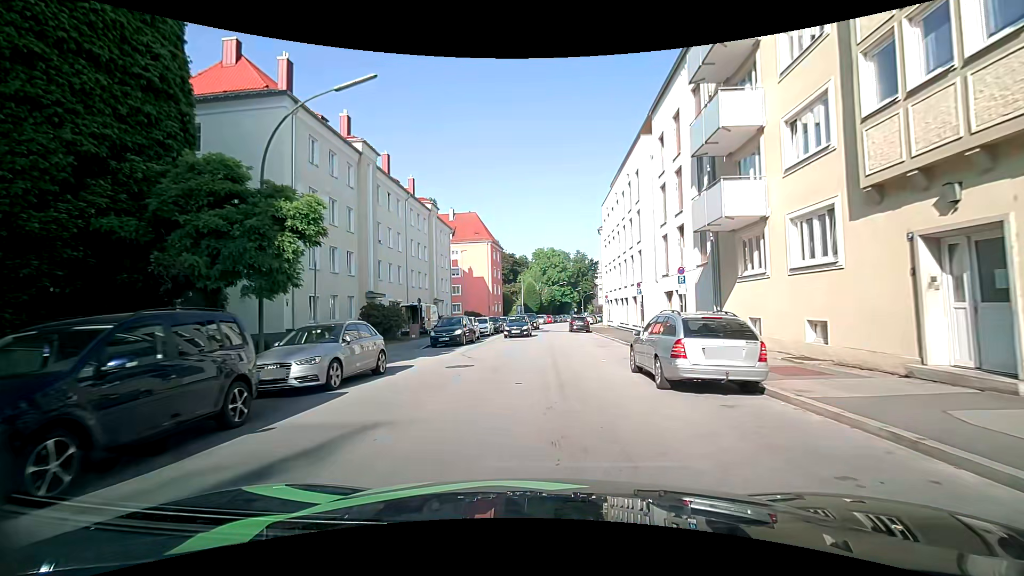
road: tertiary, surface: asphalt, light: Day
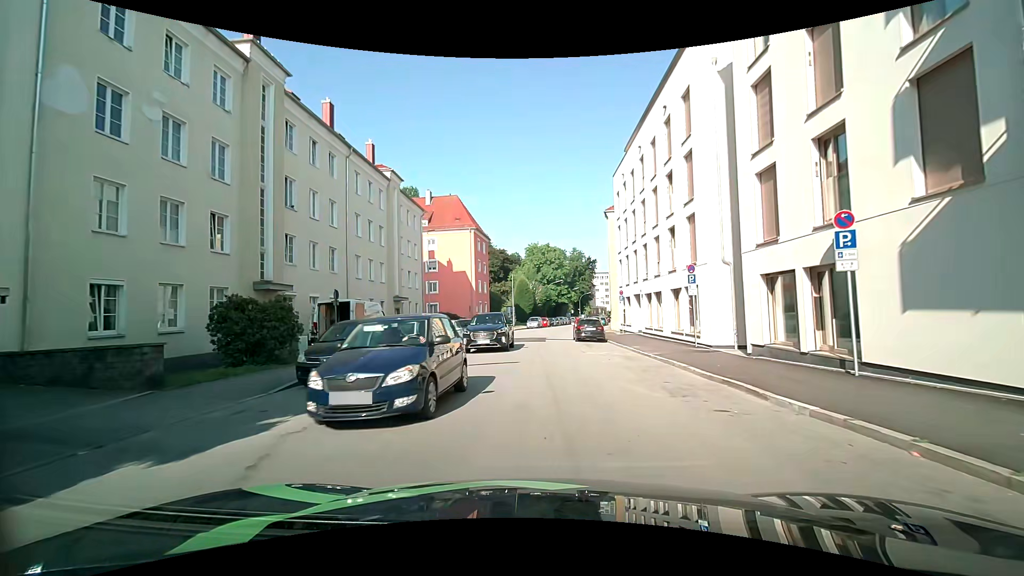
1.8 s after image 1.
(0.0, +13.1) m; 0°
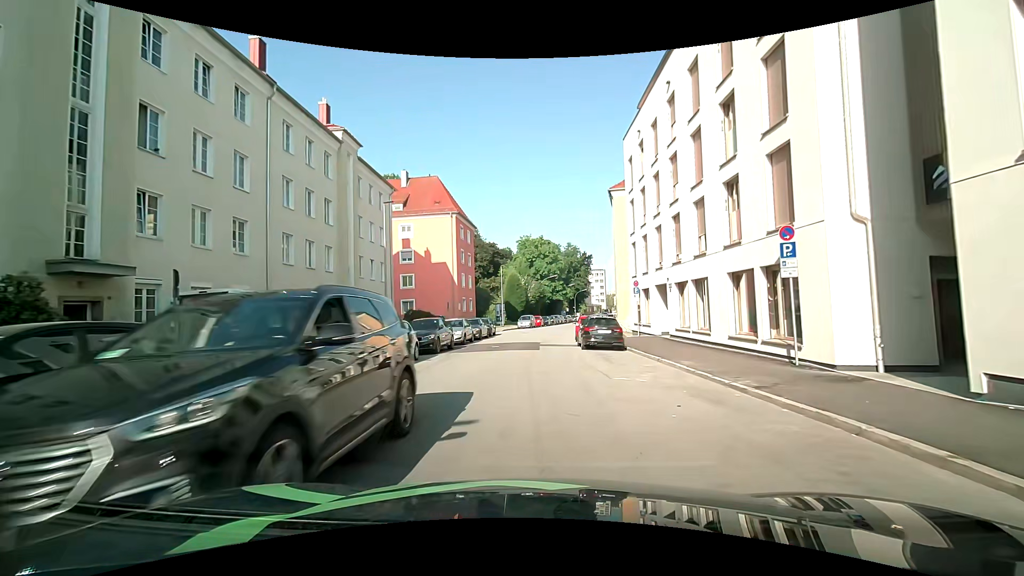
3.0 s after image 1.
(+0.1, +9.0) m; +1°
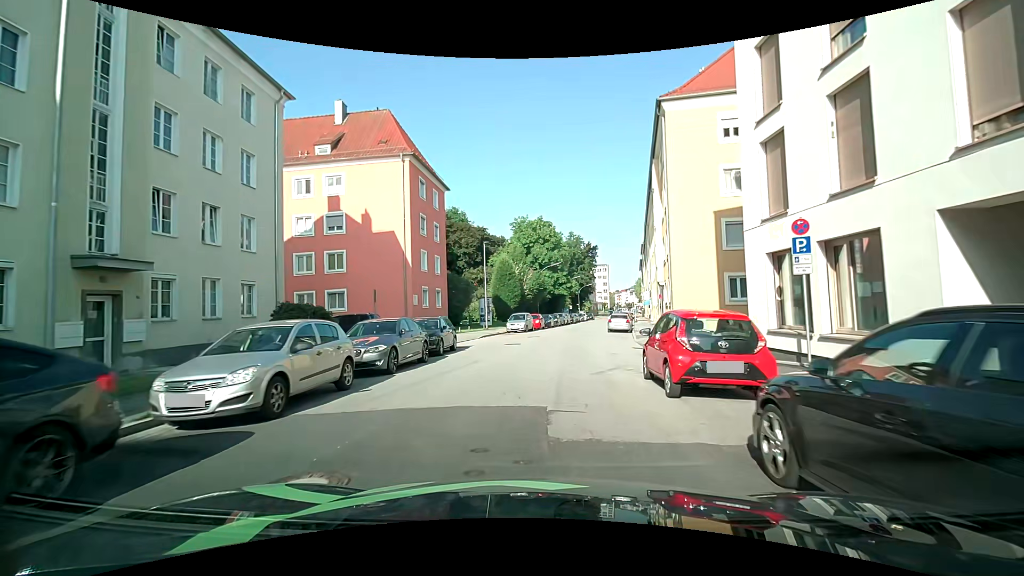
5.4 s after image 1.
(0.0, +19.8) m; +1°
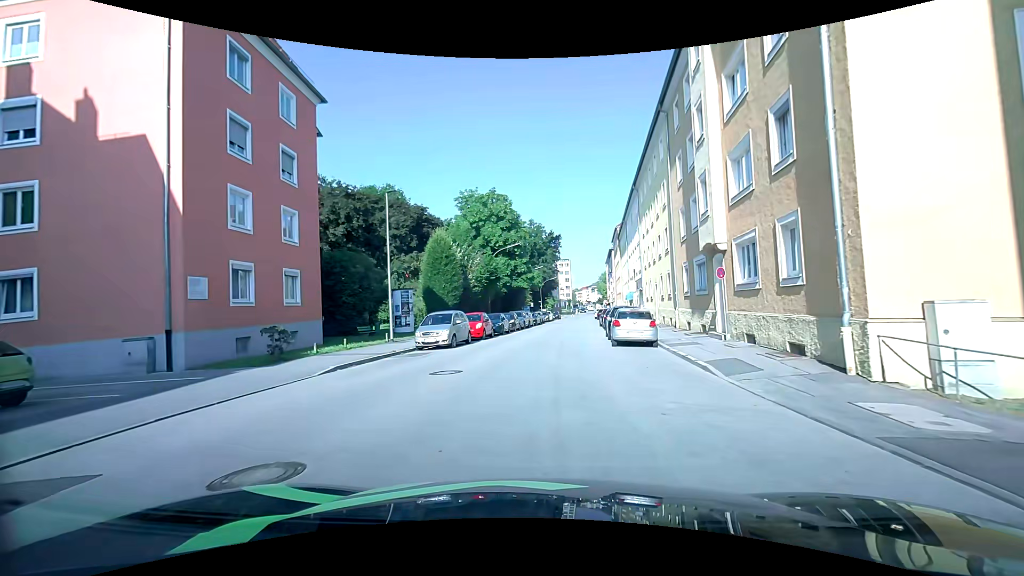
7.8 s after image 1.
(+0.4, +19.1) m; +4°
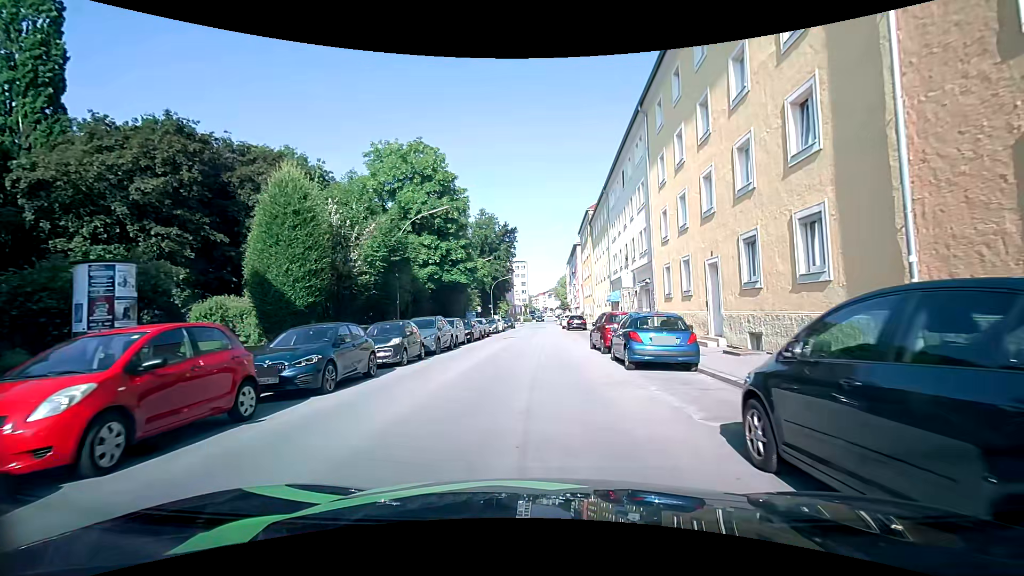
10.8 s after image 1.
(+0.9, +21.3) m; +6°
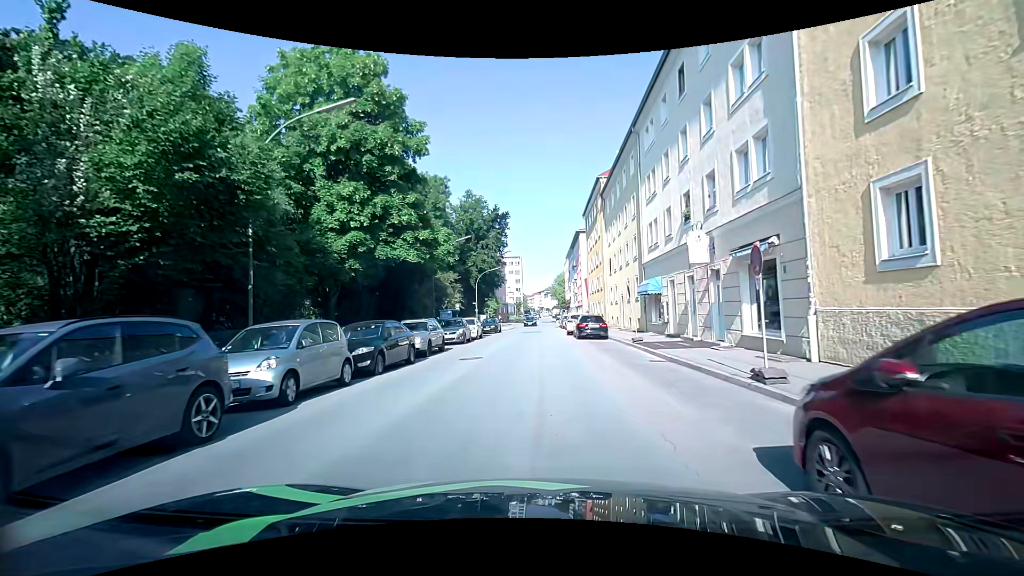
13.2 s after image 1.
(0.0, +16.7) m; 0°
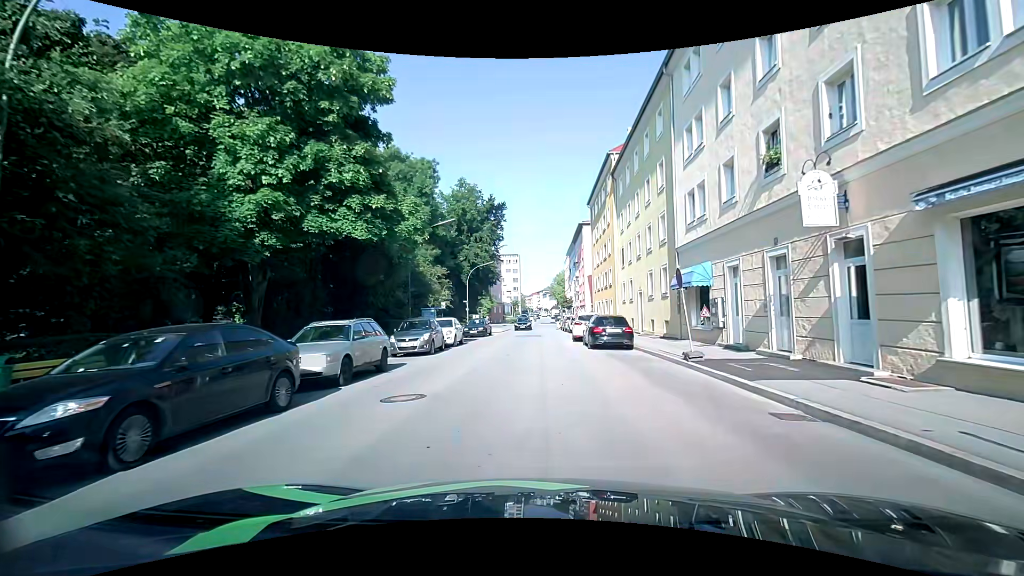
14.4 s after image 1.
(0.0, +8.1) m; 0°
(0, +10) (0, +20) (0, +30) (+1, +40) (+1, +50) (+1, +60) (+2, +70) (+2, +80) (+3, +90) (+3, +100) m
